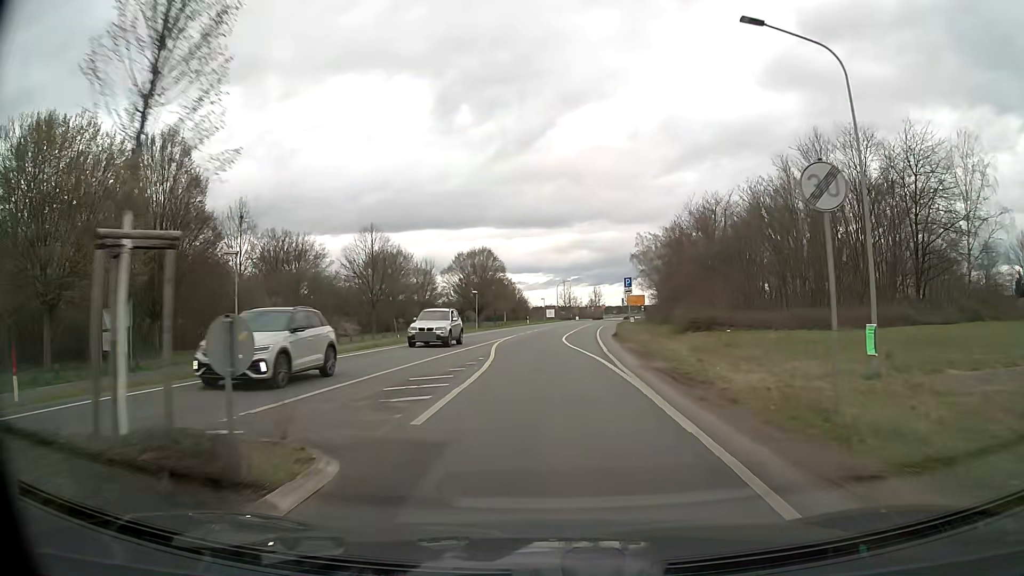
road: tertiary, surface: asphalt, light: Day
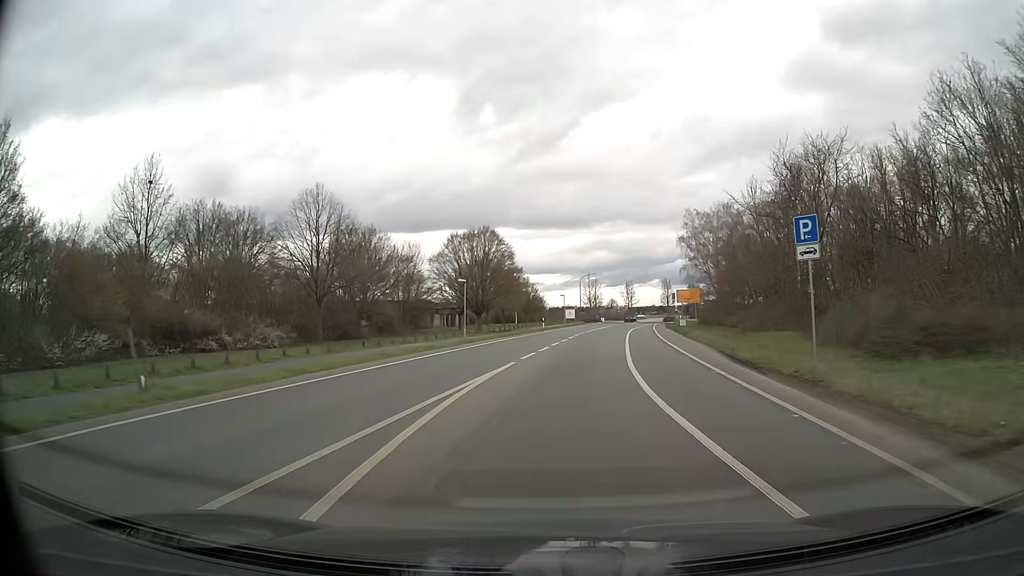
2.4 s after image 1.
(-0.4, +25.1) m; -2°
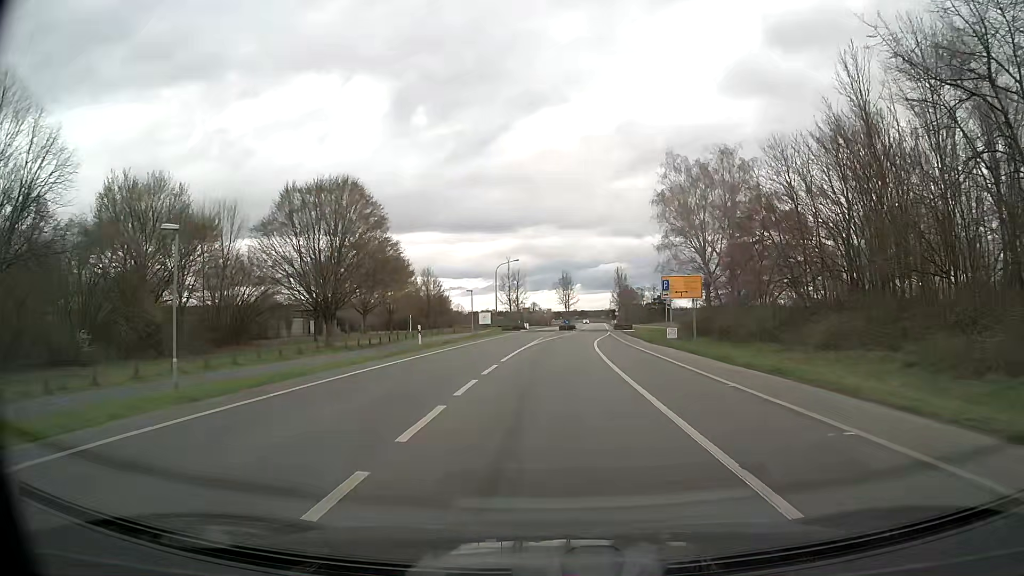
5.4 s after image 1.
(+2.0, +31.5) m; +7°
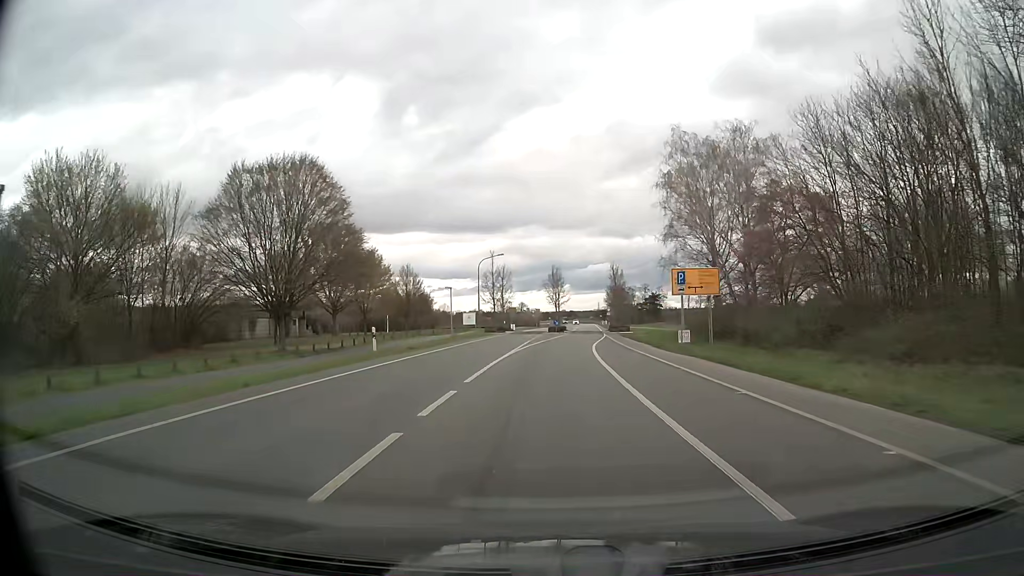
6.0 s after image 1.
(+0.1, +7.1) m; +1°
